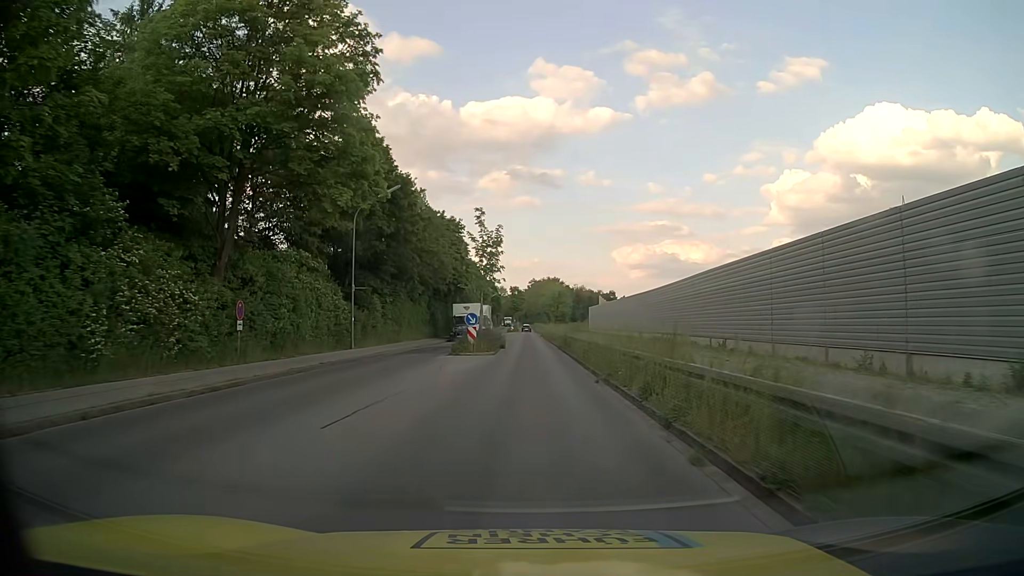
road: tertiary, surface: asphalt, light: Day
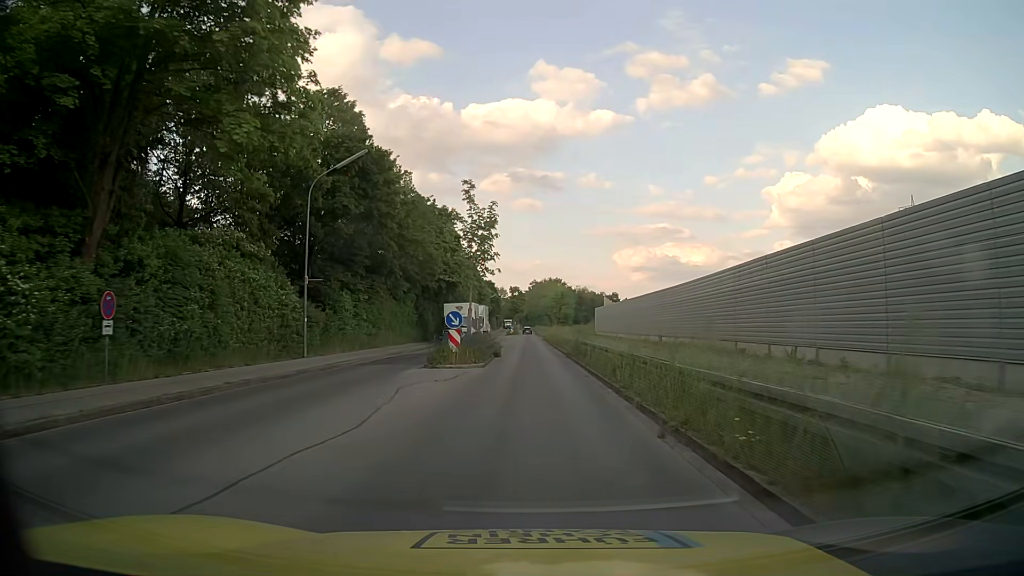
(0.0, +7.7) m; 0°
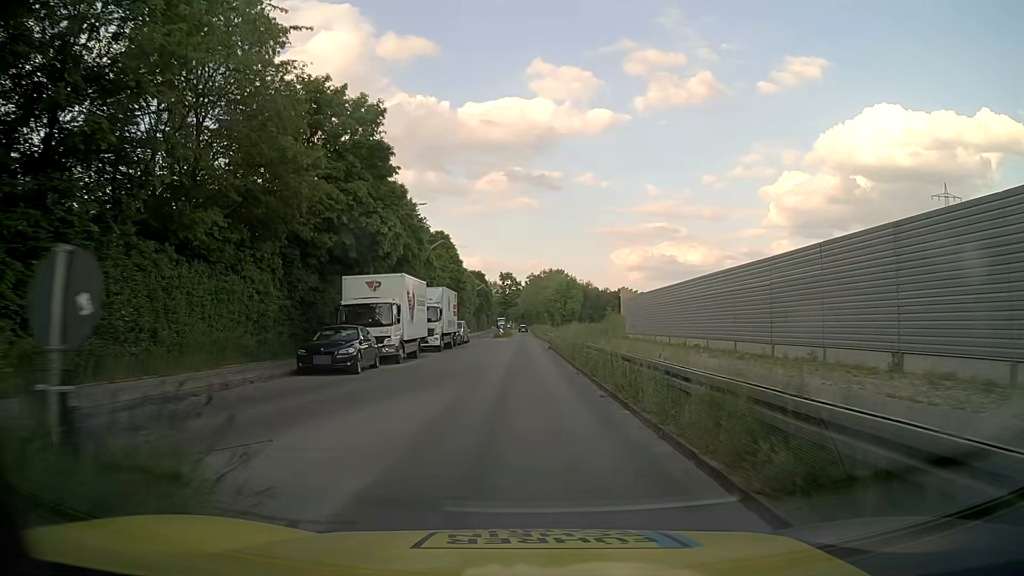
(0.0, +30.6) m; 0°
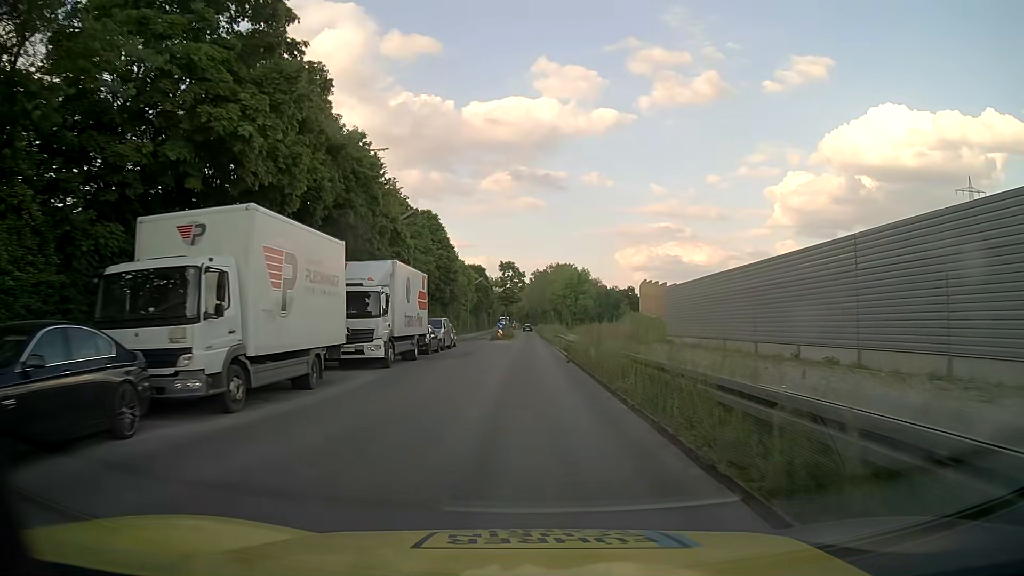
(-0.1, +15.3) m; -1°
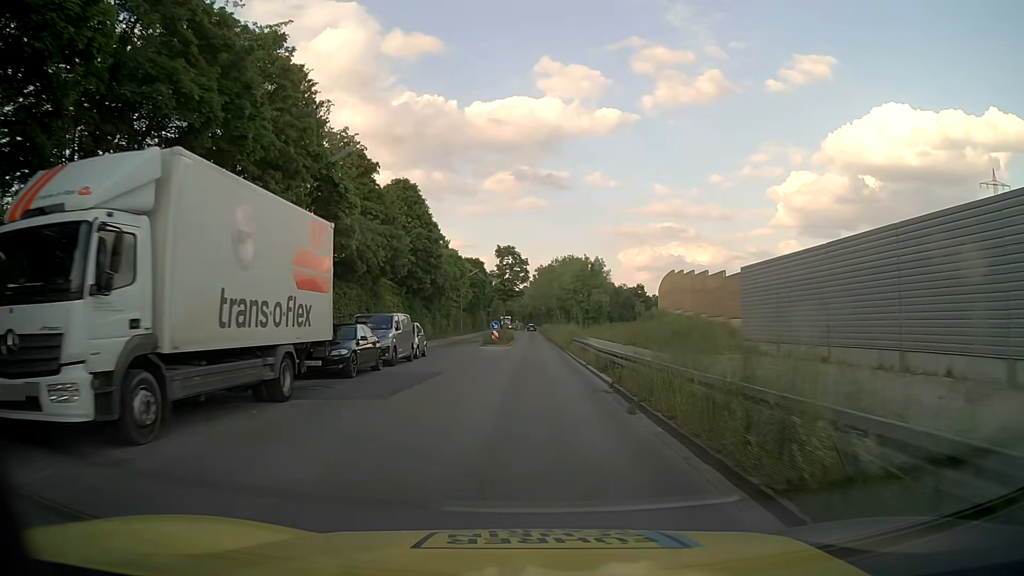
(0.0, +15.3) m; 0°
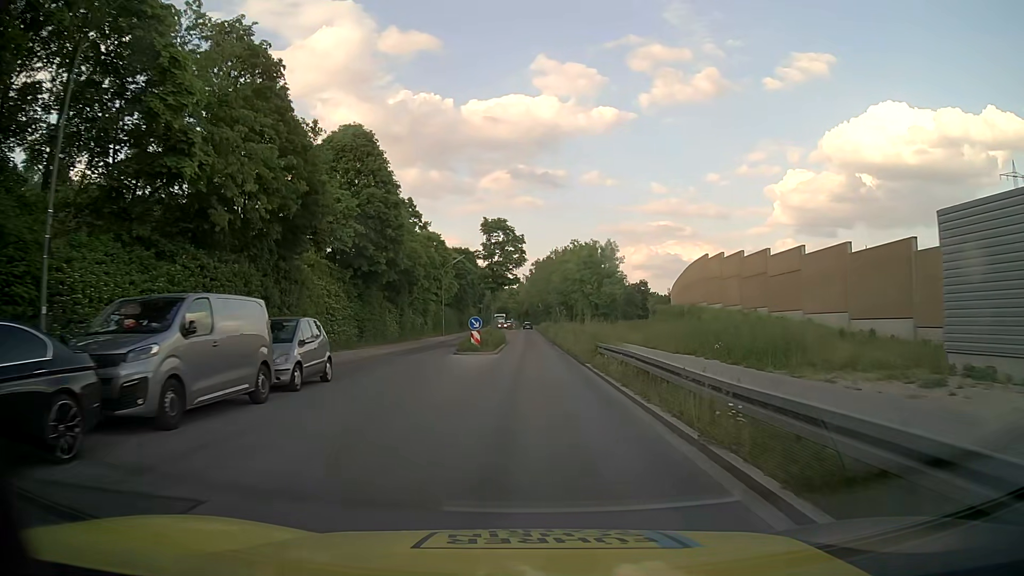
(0.0, +15.3) m; 0°
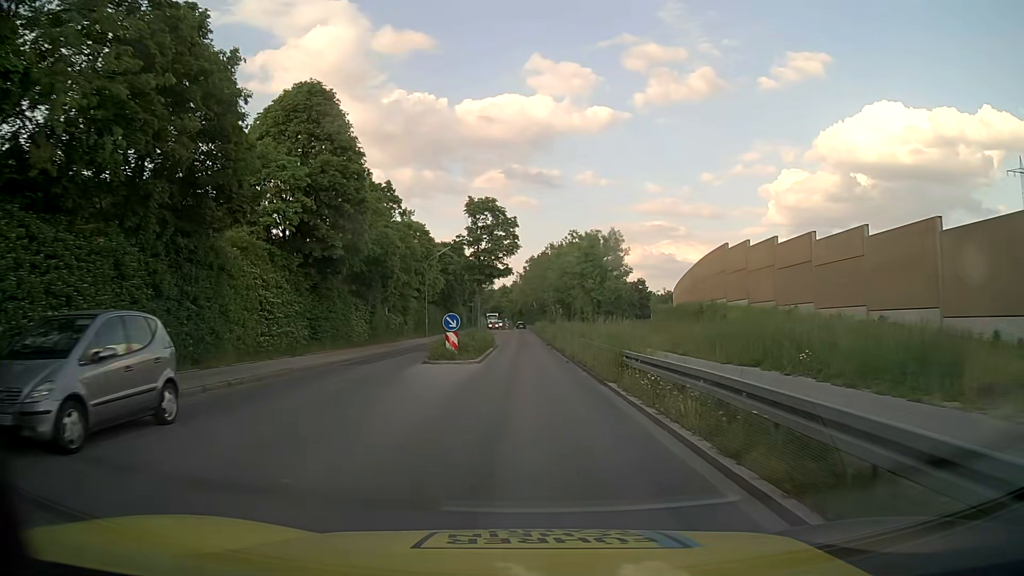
(0.0, +7.6) m; 0°
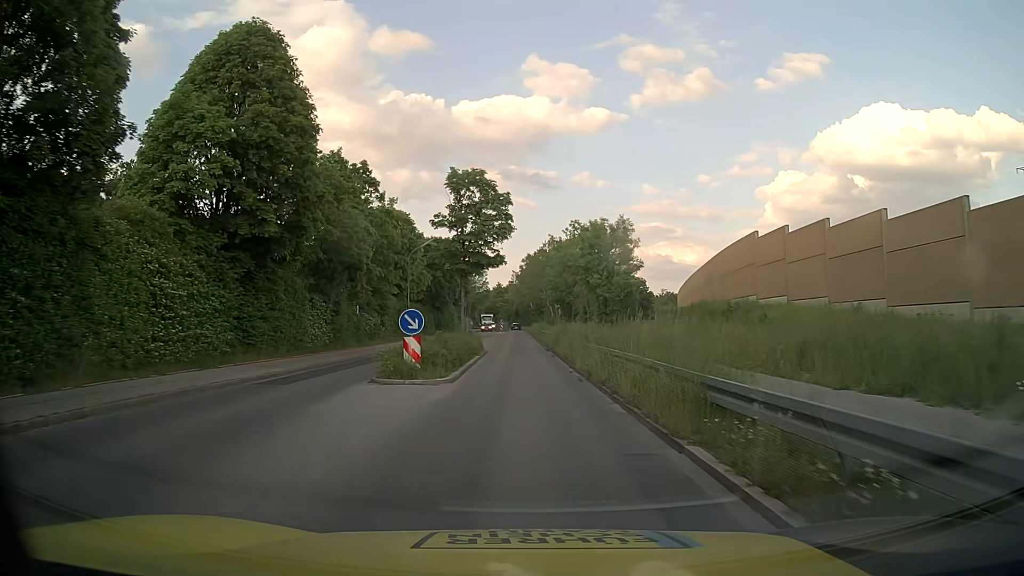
(0.0, +7.6) m; 0°
(0, +10) (0, +20) (0, +30) (0, +40) (0, +50) (-1, +60) (-1, +70) (-1, +80) (-1, +90) (-1, +100) m
